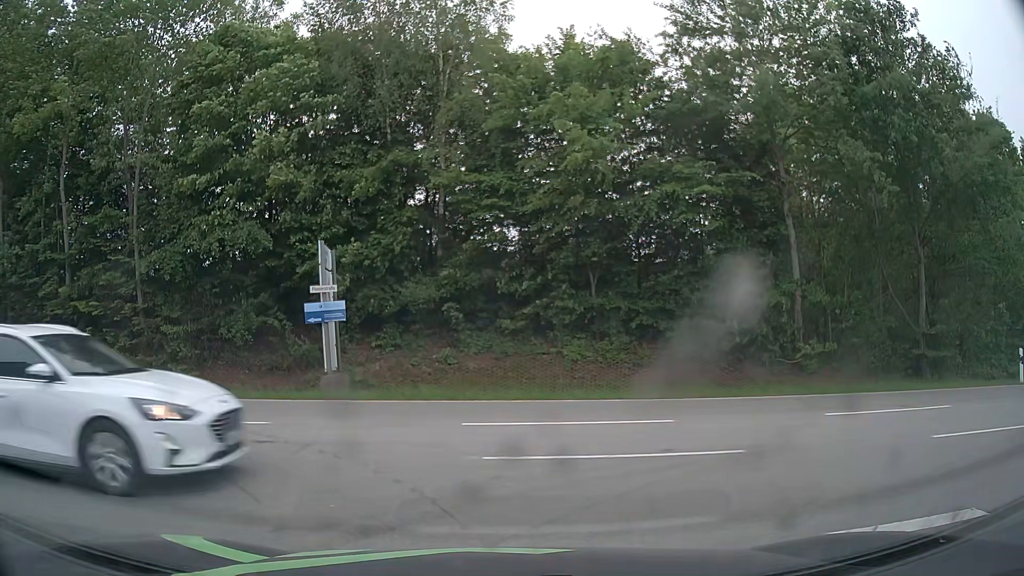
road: residential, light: Day
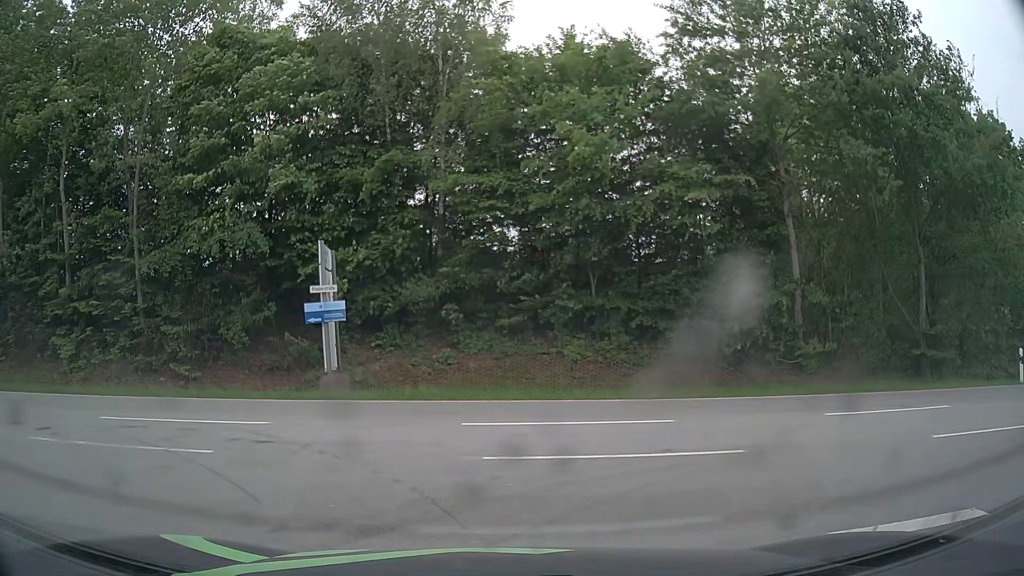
(0.0, 0.0) m; 0°
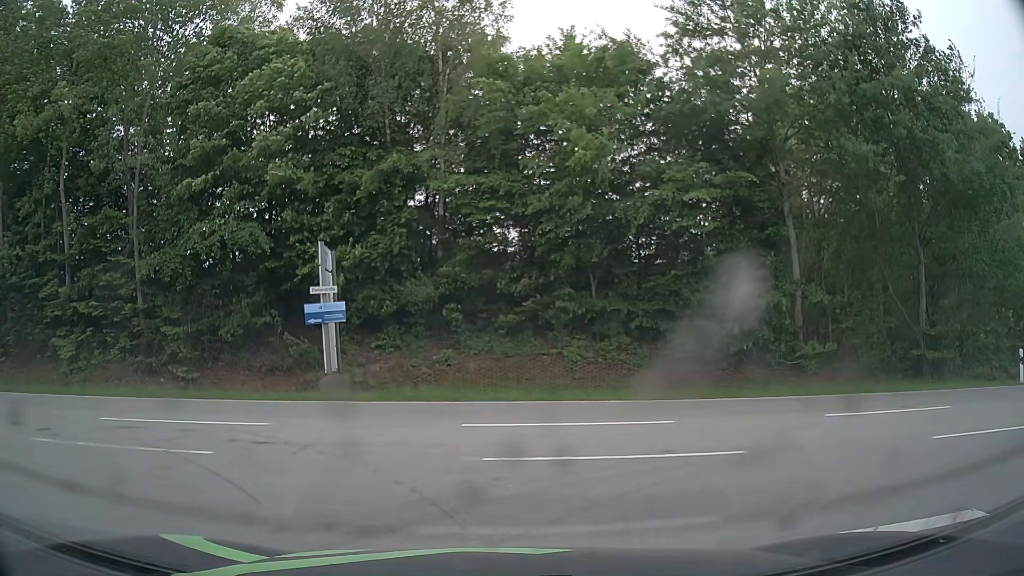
(0.0, 0.0) m; 0°
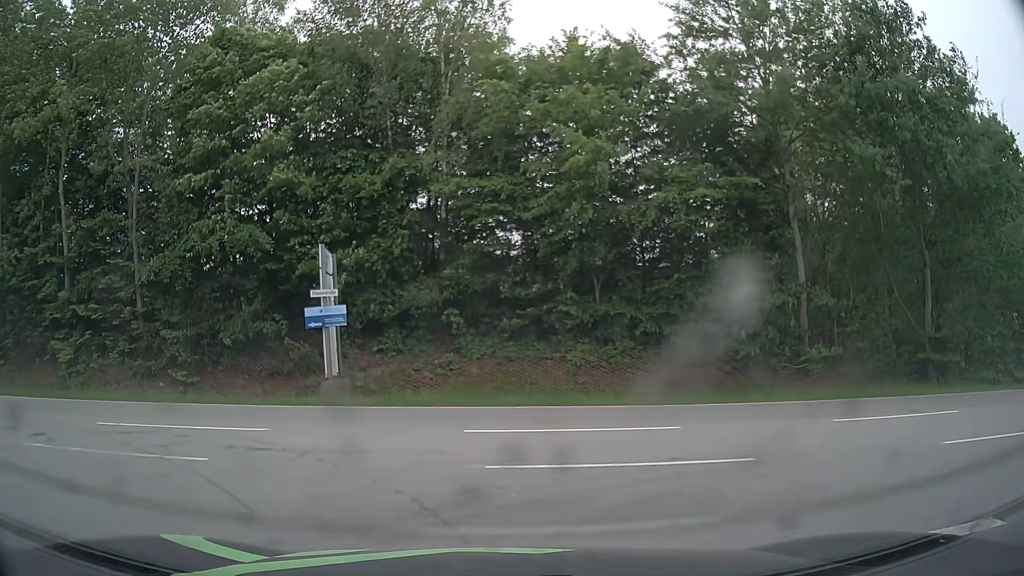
(0.0, +0.3) m; 0°
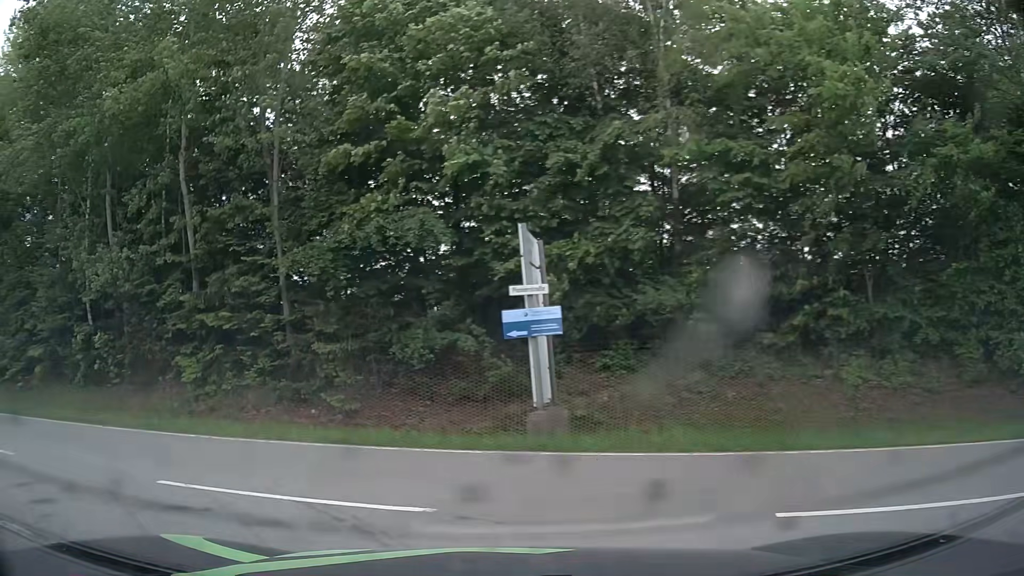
(-0.6, +4.8) m; -18°
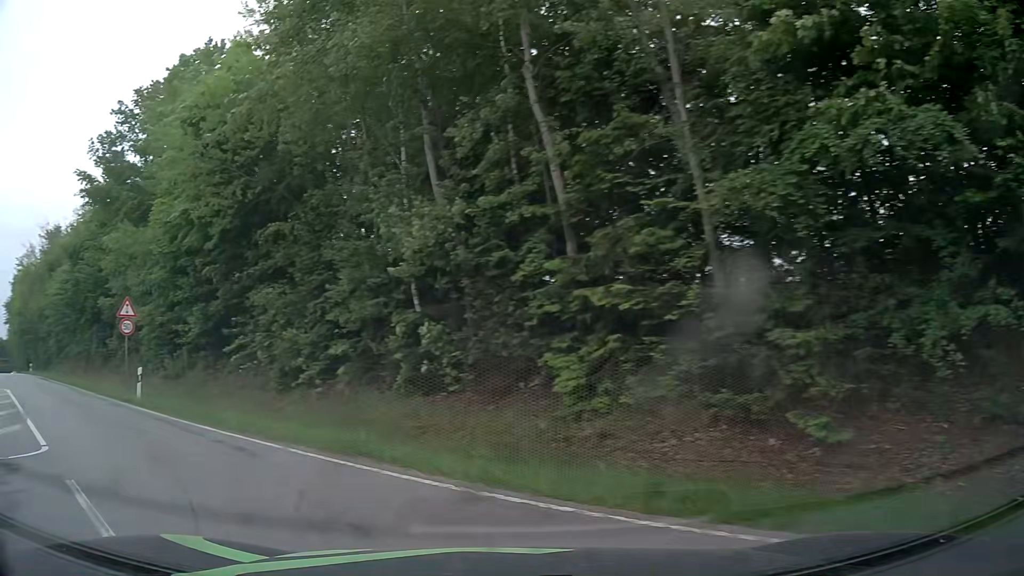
(-1.6, +5.7) m; -33°
